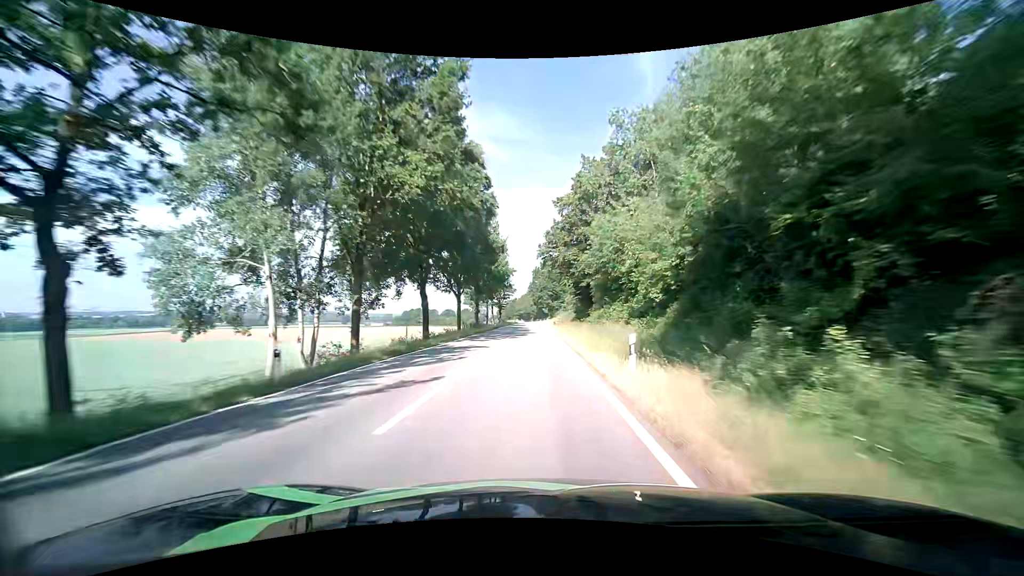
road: tertiary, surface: asphalt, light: Day
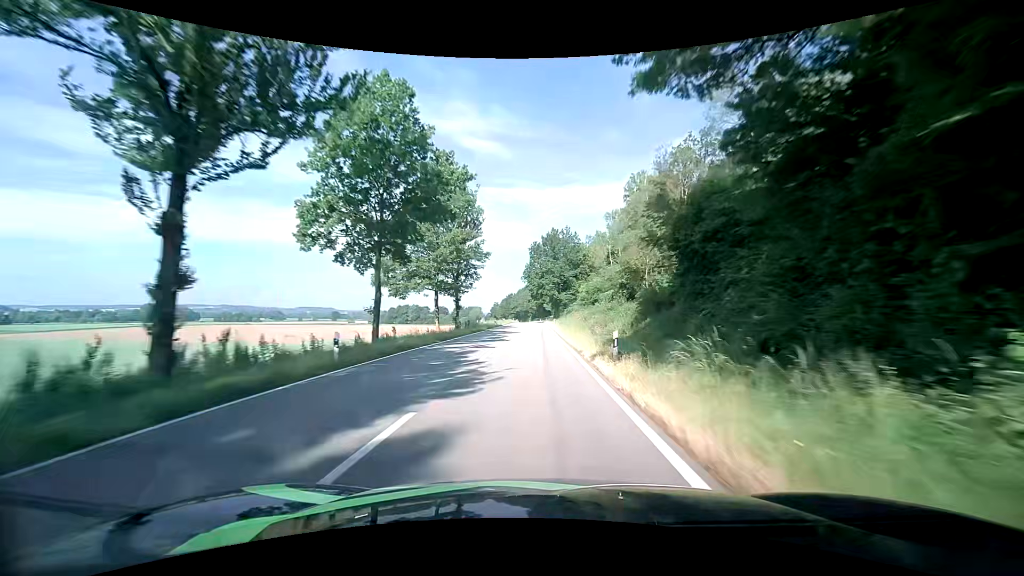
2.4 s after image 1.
(-0.2, +52.7) m; 0°
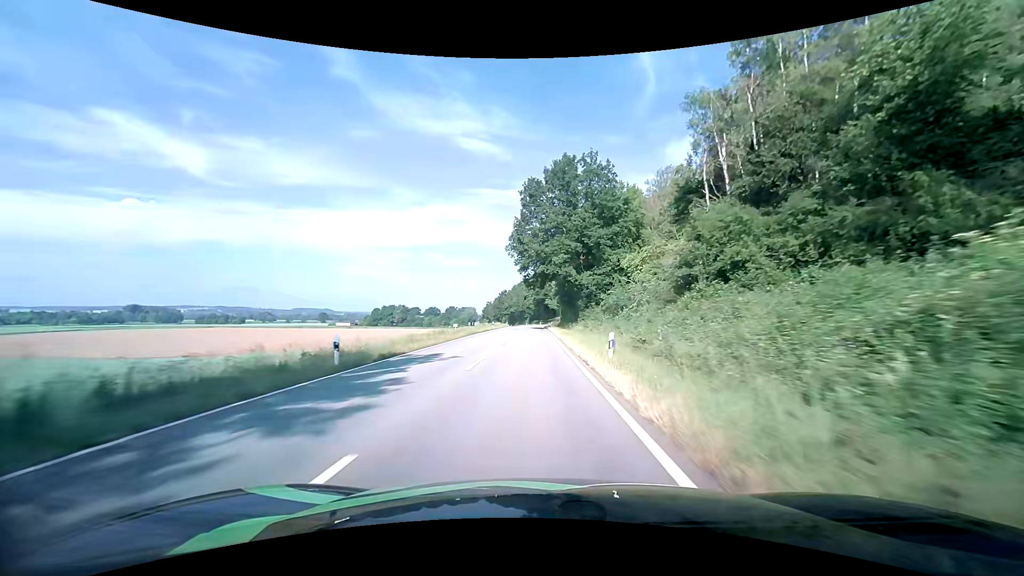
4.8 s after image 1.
(-0.3, +51.9) m; -1°
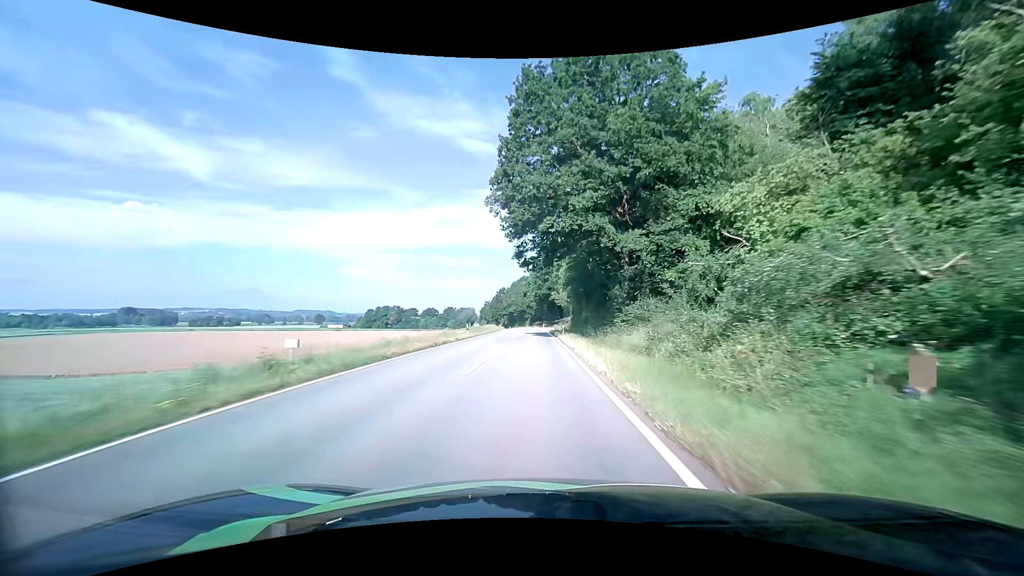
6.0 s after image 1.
(+0.1, +25.8) m; 0°
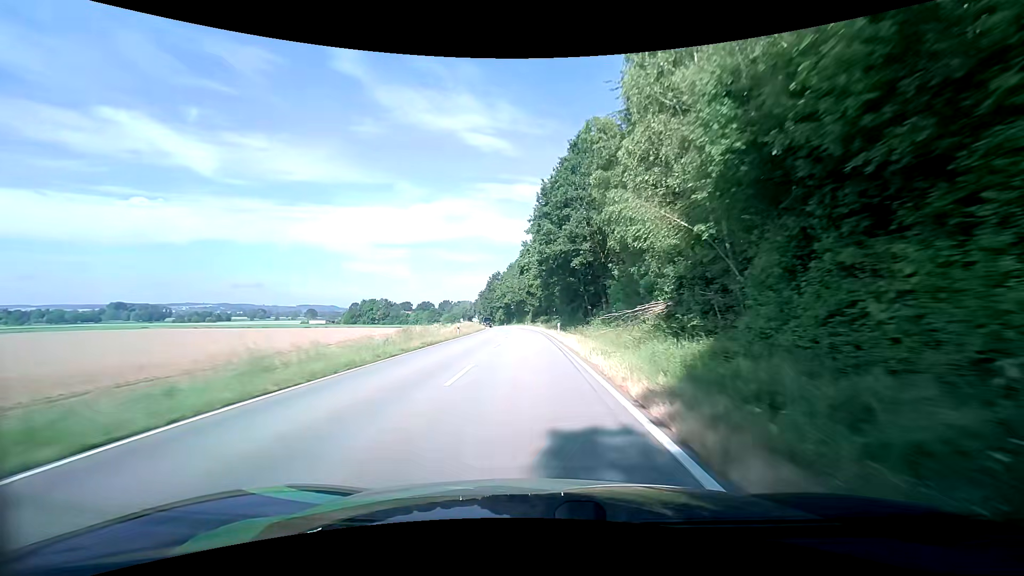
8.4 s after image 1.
(-0.5, +52.2) m; -1°
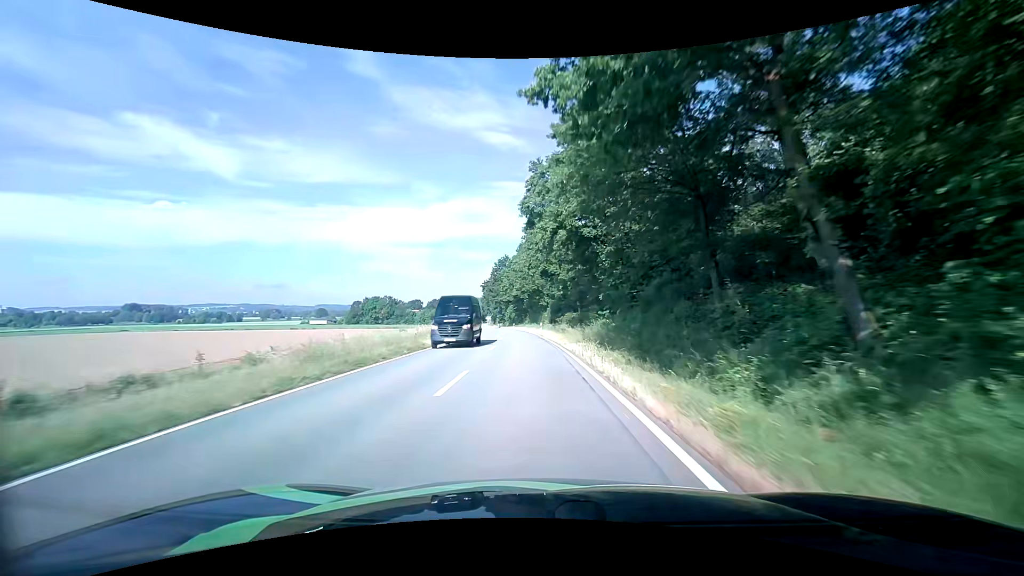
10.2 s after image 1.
(-0.4, +38.5) m; -2°
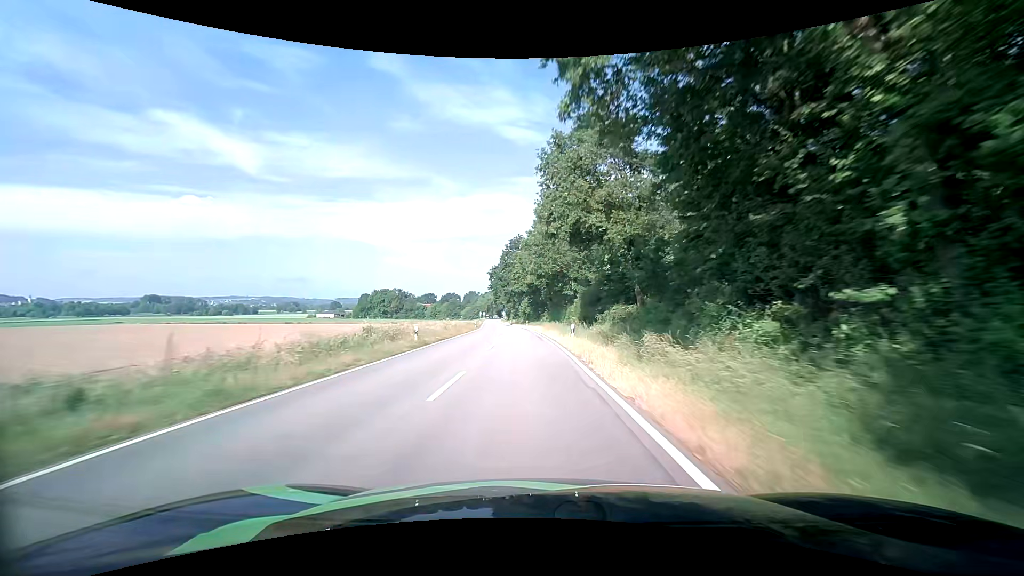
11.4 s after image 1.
(-0.4, +25.7) m; -2°
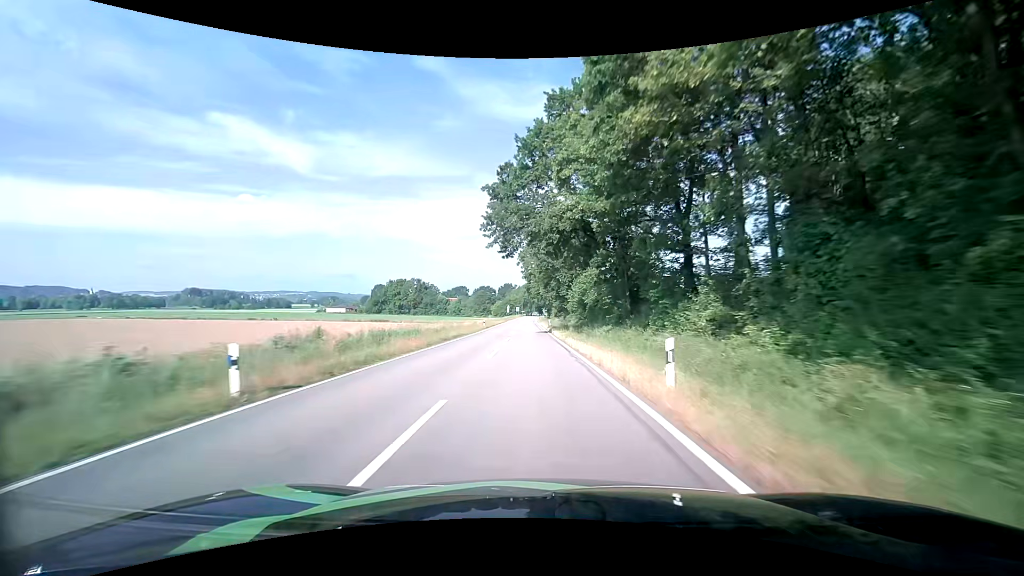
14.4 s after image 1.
(-3.0, +66.3) m; -5°
(0, +10) (0, +20) (0, +30) (0, +40) (-1, +50) (-1, +60) (-1, +70) (-1, +80) (-1, +90) (-1, +100) m
